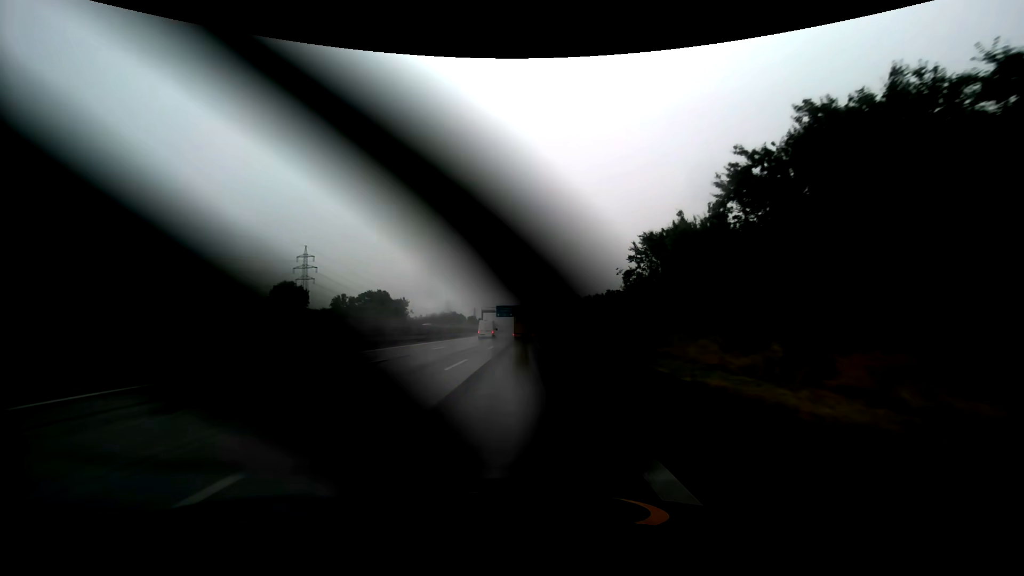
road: motorway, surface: asphalt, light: Day
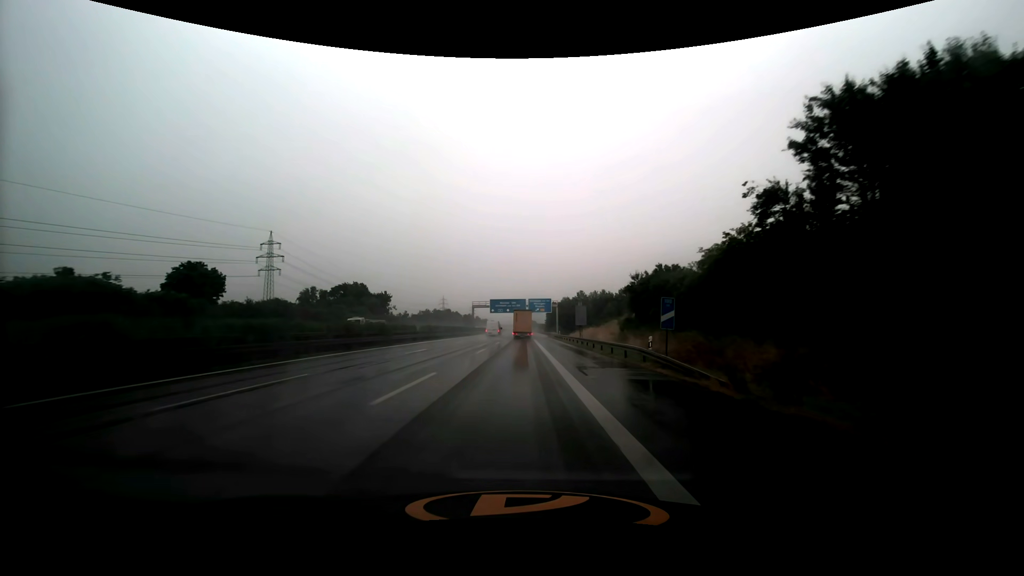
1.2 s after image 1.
(0.0, +25.9) m; 0°
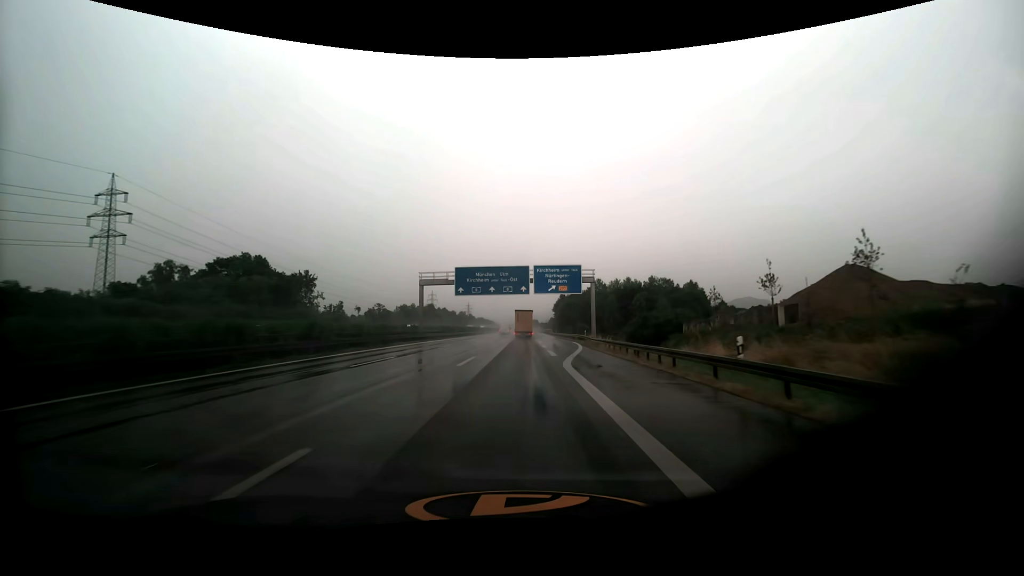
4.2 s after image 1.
(-0.3, +63.4) m; 0°
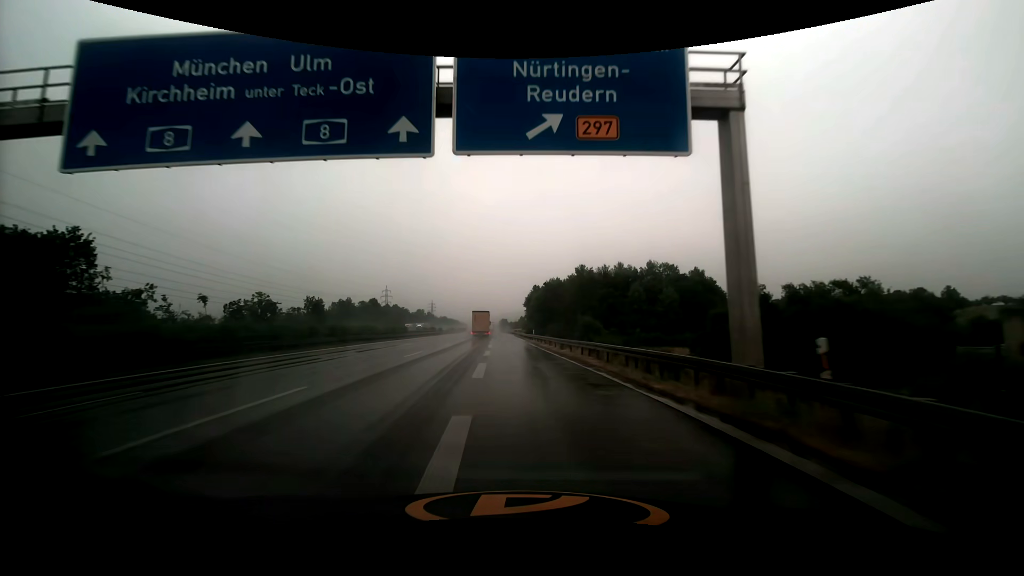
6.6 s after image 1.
(+1.9, +48.0) m; +4°
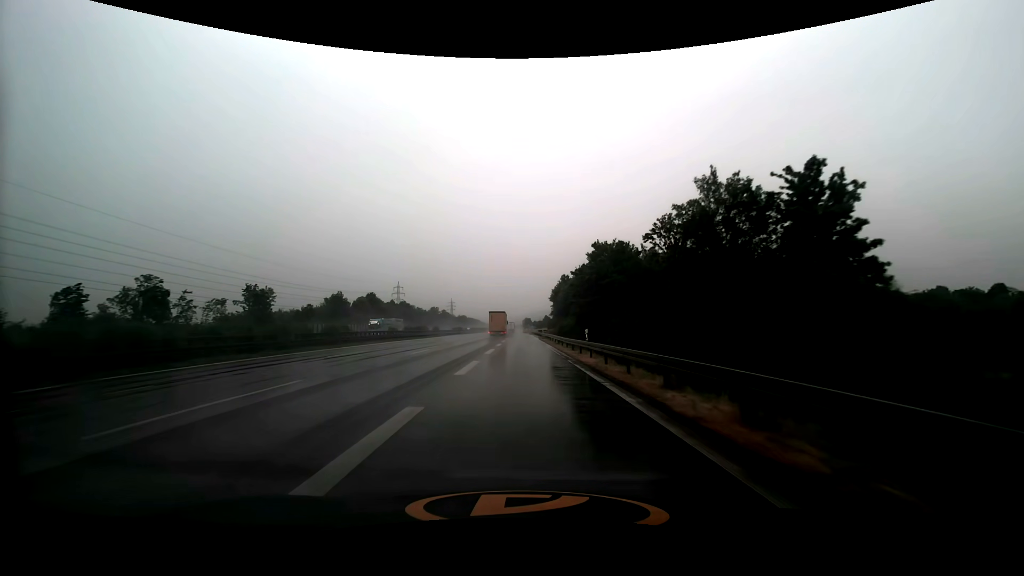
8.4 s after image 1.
(-0.9, +35.4) m; -3°
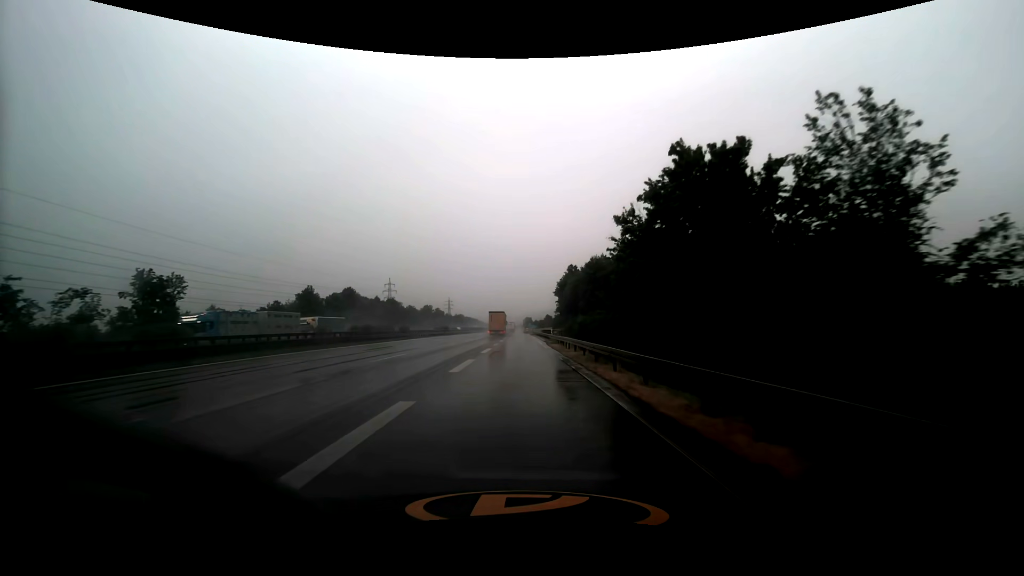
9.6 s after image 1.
(0.0, +23.3) m; 0°
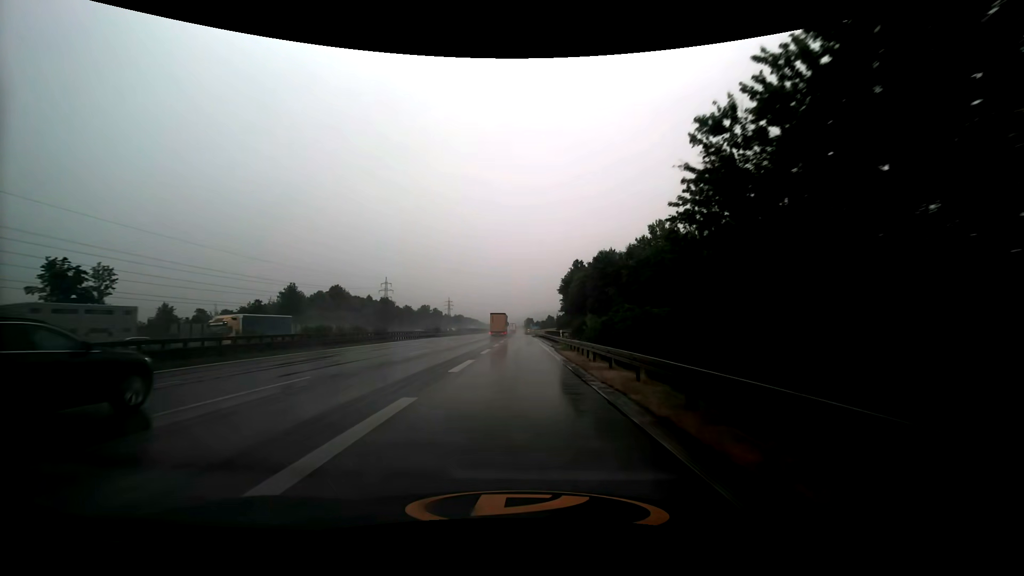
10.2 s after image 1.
(0.0, +11.5) m; 0°
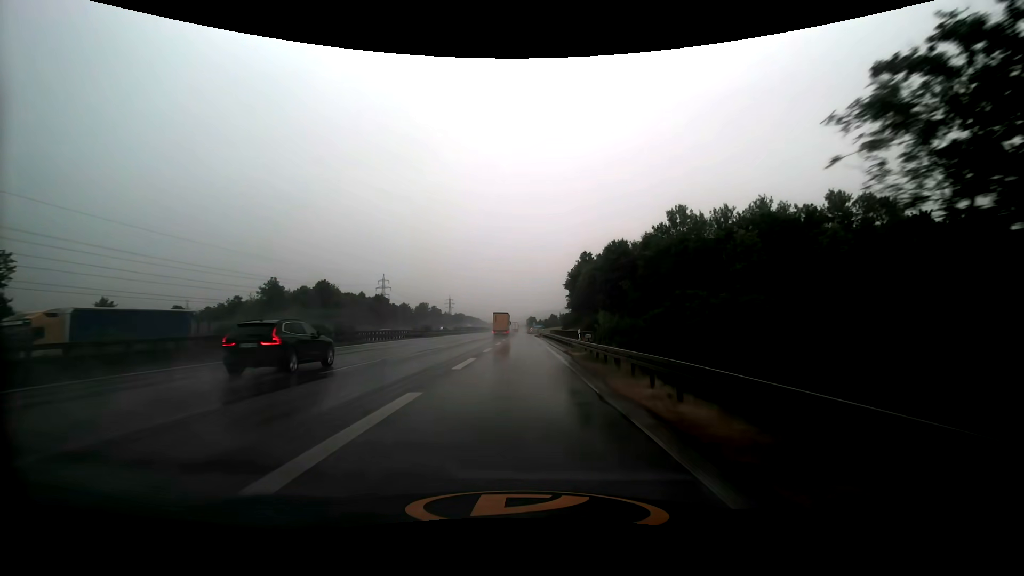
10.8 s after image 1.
(0.0, +11.3) m; 0°
(0, +10) (0, +20) (0, +30) (0, +40) (0, +50) (-1, +60) (-1, +70) (-1, +80) (-1, +90) (-1, +100) m
